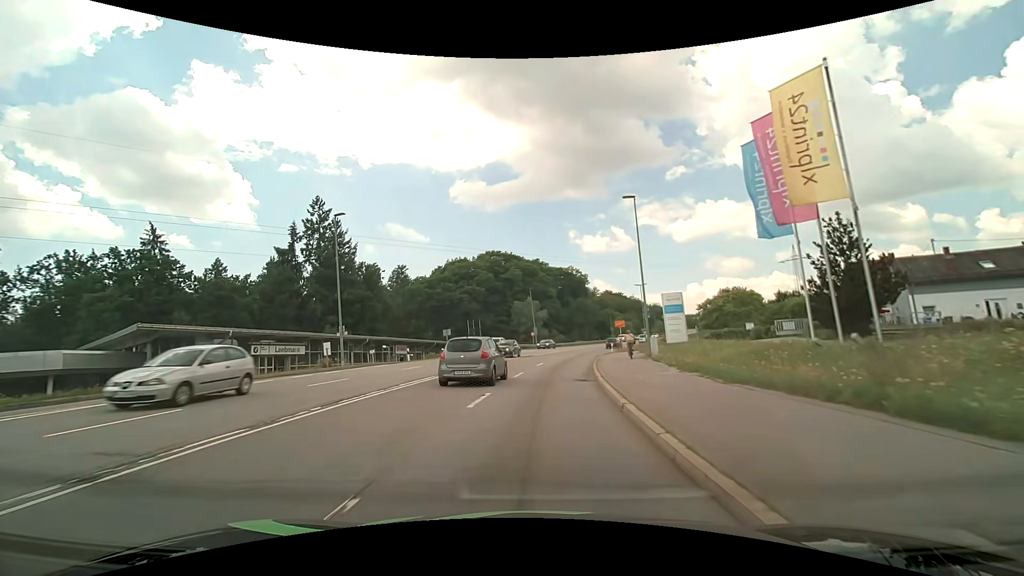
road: secondary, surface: asphalt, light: Day
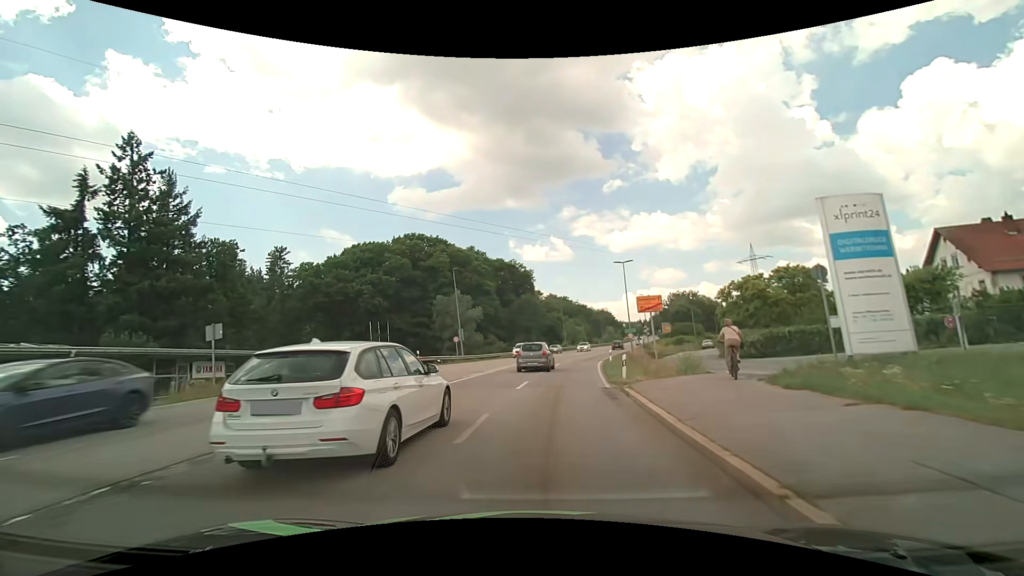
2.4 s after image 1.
(+1.6, +29.4) m; +7°
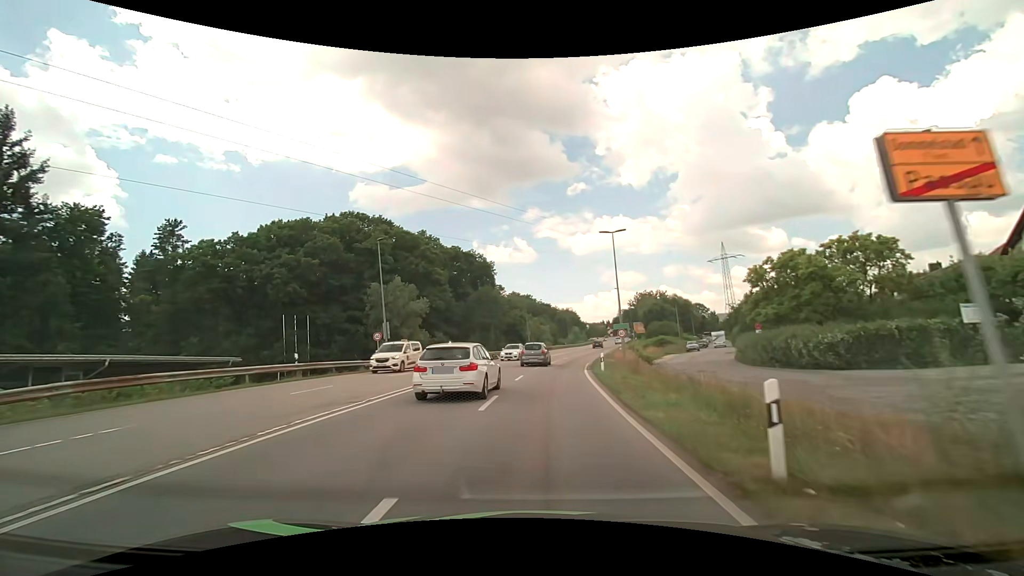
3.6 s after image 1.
(+0.6, +14.7) m; +4°
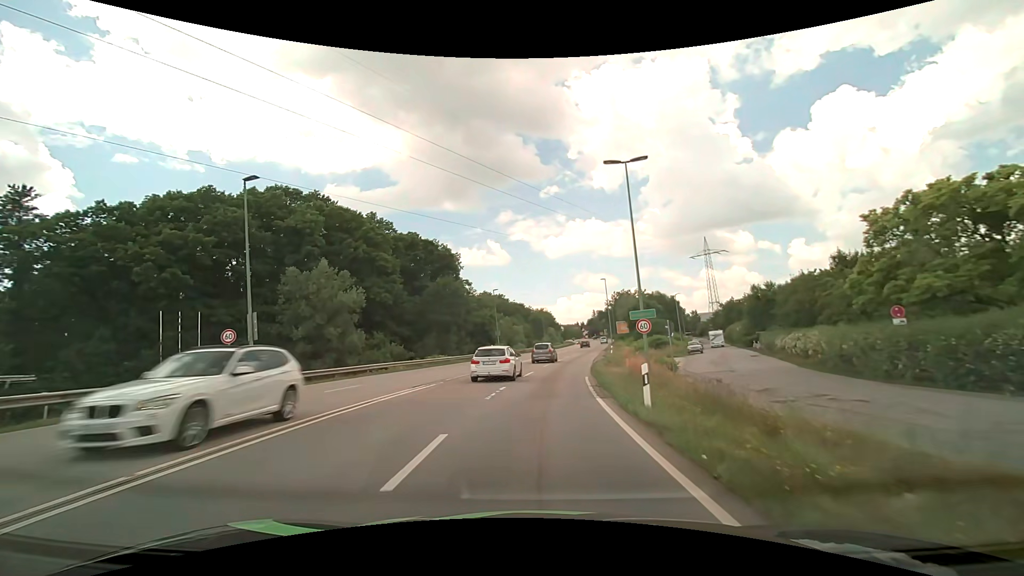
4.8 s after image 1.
(+0.4, +14.8) m; +3°
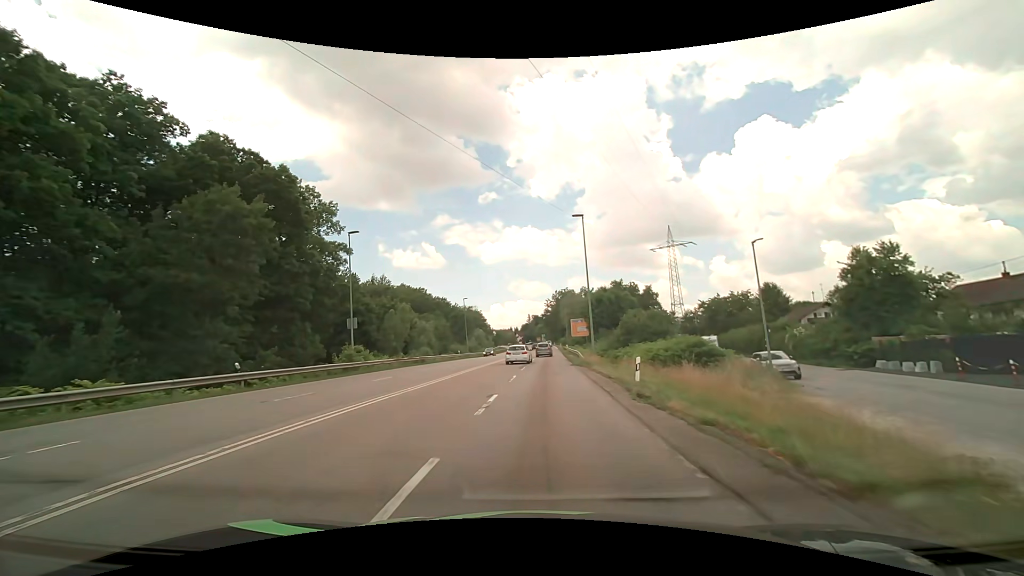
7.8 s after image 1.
(+2.6, +38.8) m; +8°
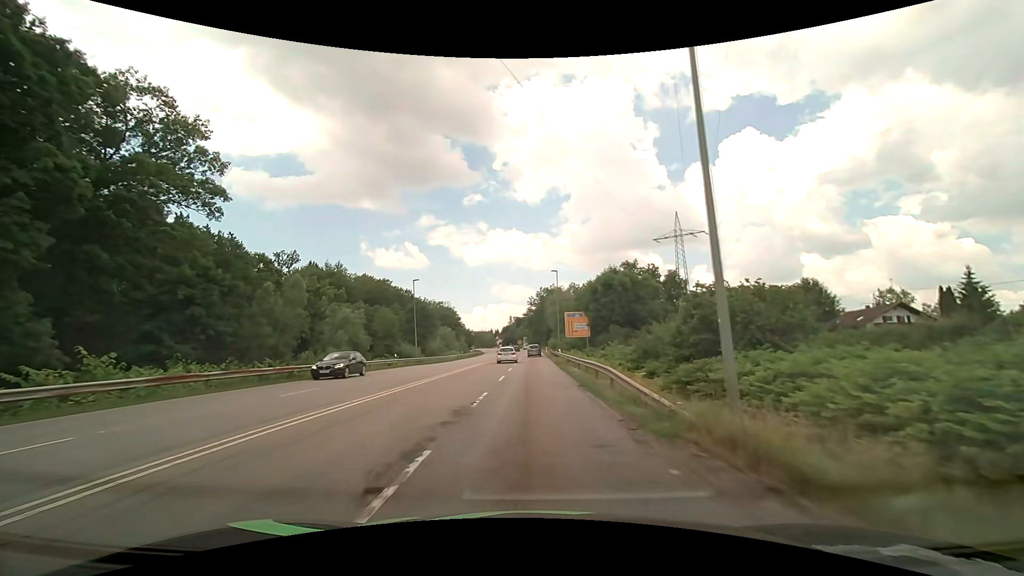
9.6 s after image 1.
(+0.6, +25.2) m; +2°
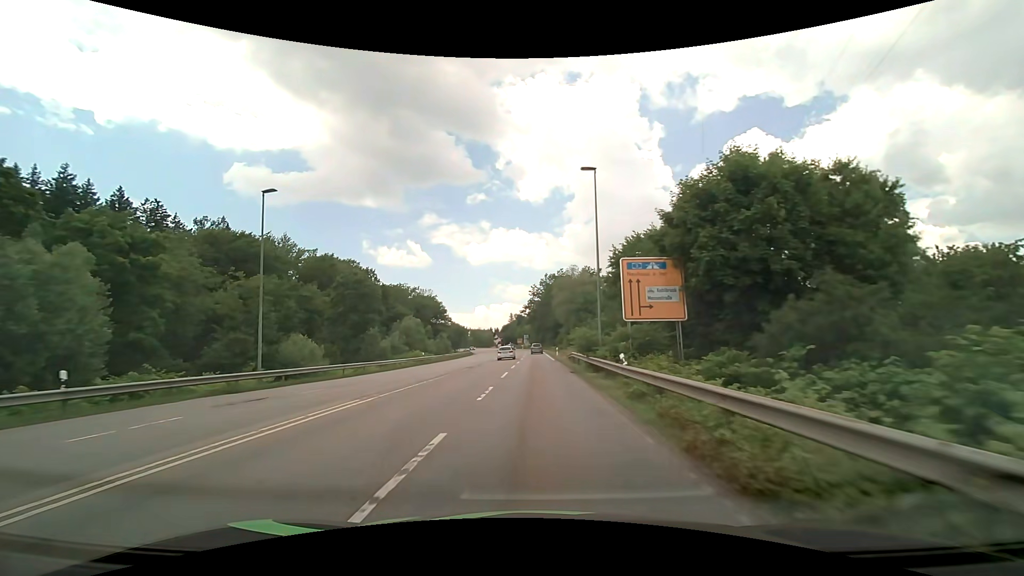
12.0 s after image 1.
(+0.2, +34.4) m; 0°
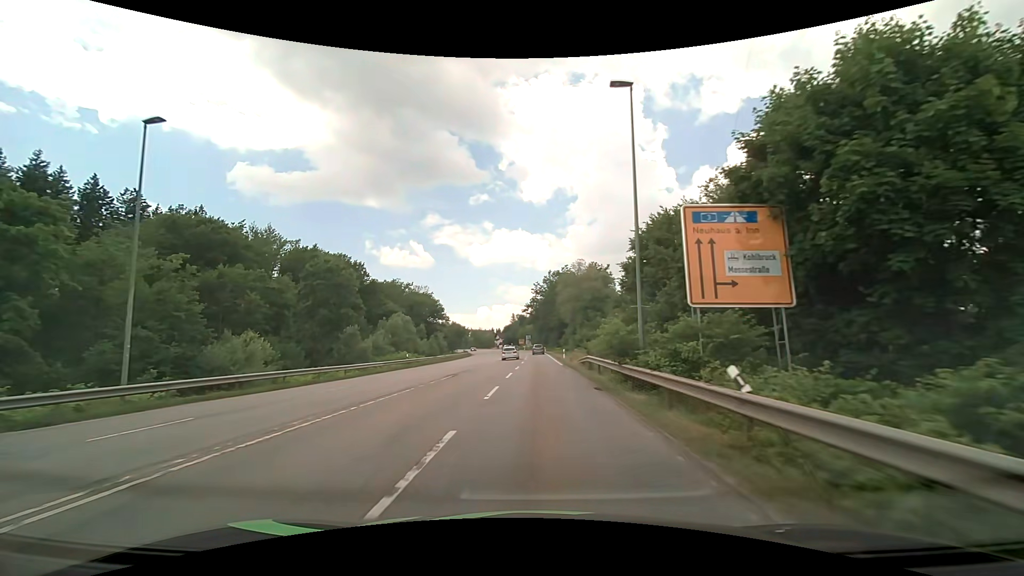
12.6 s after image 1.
(0.0, +8.4) m; 0°
(0, +10) (0, +20) (0, +30) (0, +40) (0, +50) (0, +60) (0, +70) (0, +80) (0, +90) (0, +100) m
